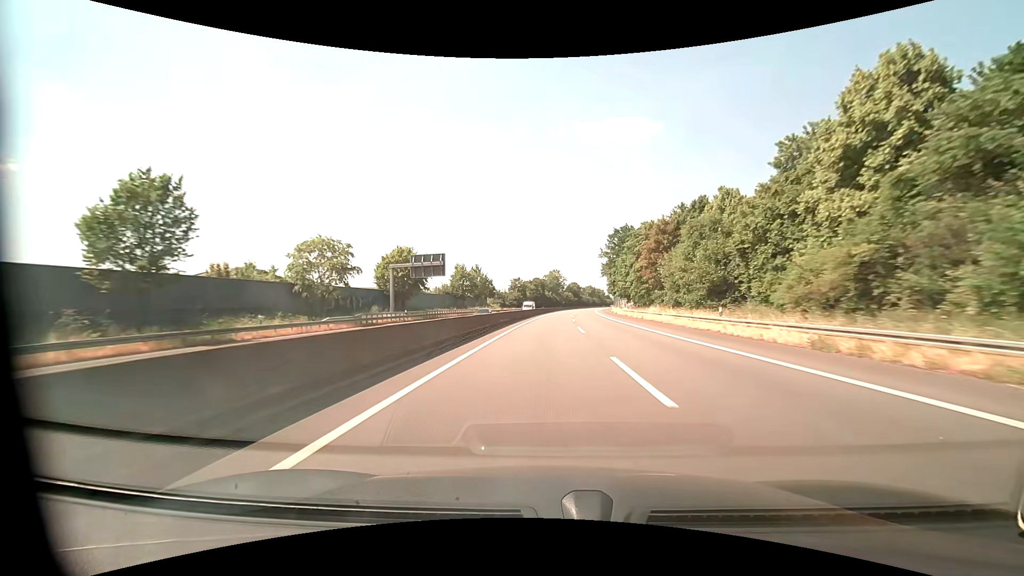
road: motorway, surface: asphalt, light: Day
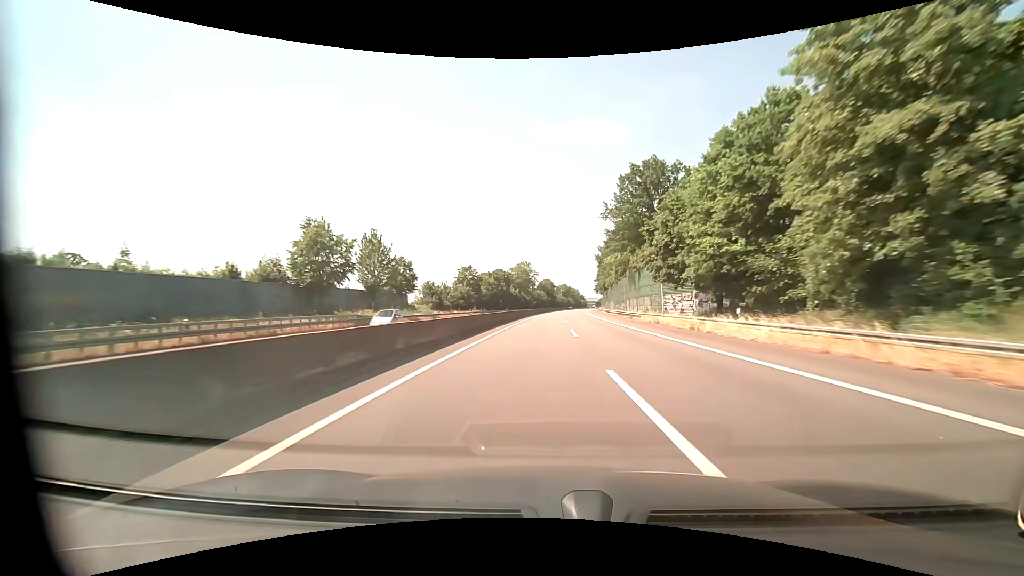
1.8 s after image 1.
(+1.7, +56.8) m; +3°
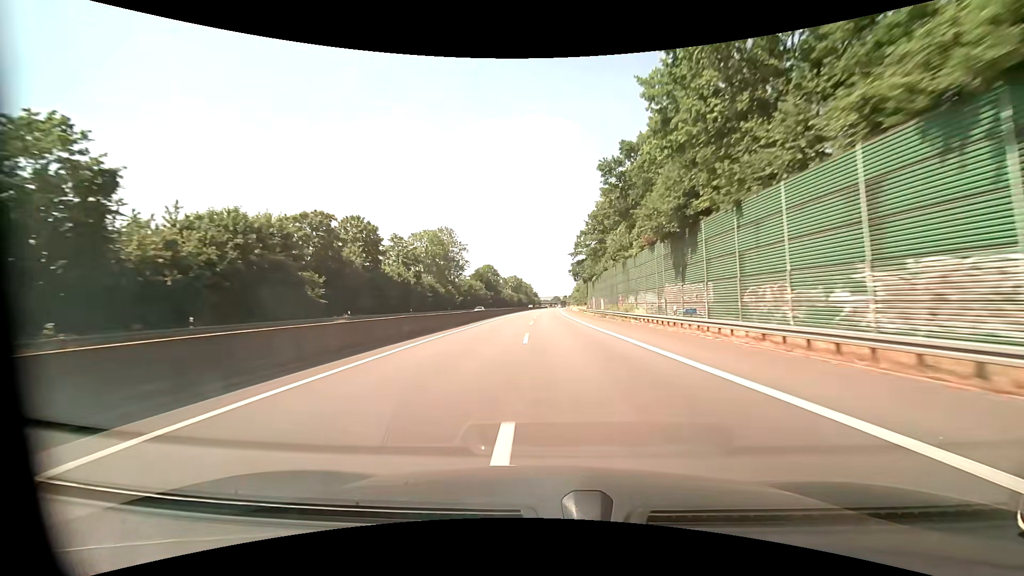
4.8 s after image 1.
(+4.2, +94.7) m; +6°
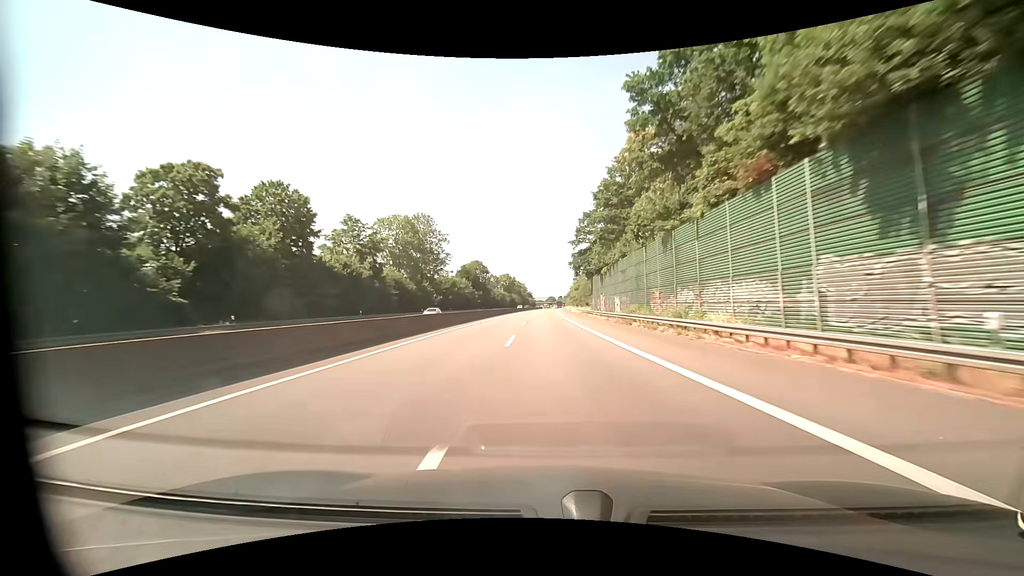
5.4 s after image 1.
(0.0, +18.9) m; +1°
(0, +10) (0, +20) (0, +30) (0, +40) (0, +50) (0, +60) (0, +70) (0, +80) (0, +90) (0, +100) m
